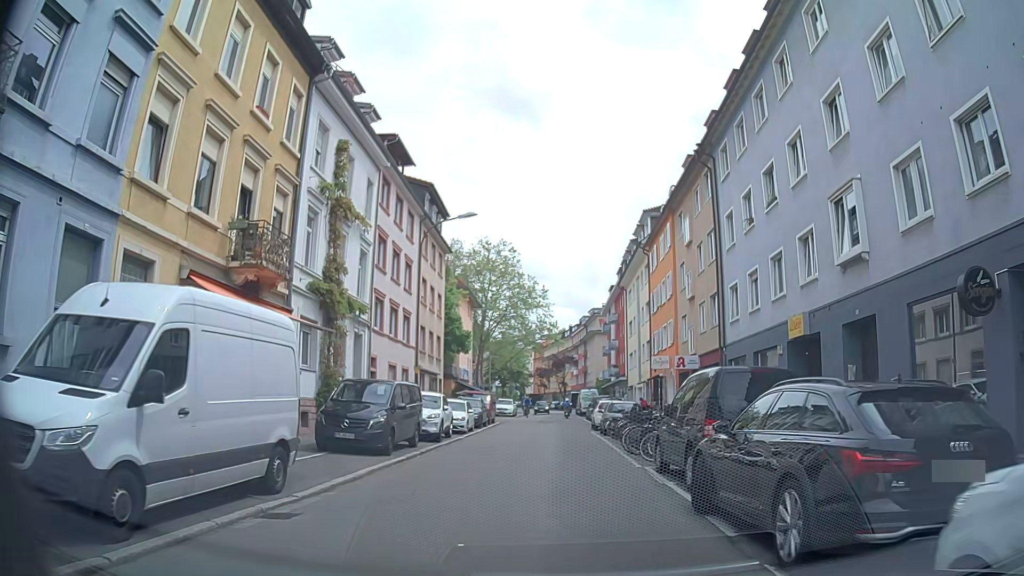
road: residential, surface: asphalt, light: Day
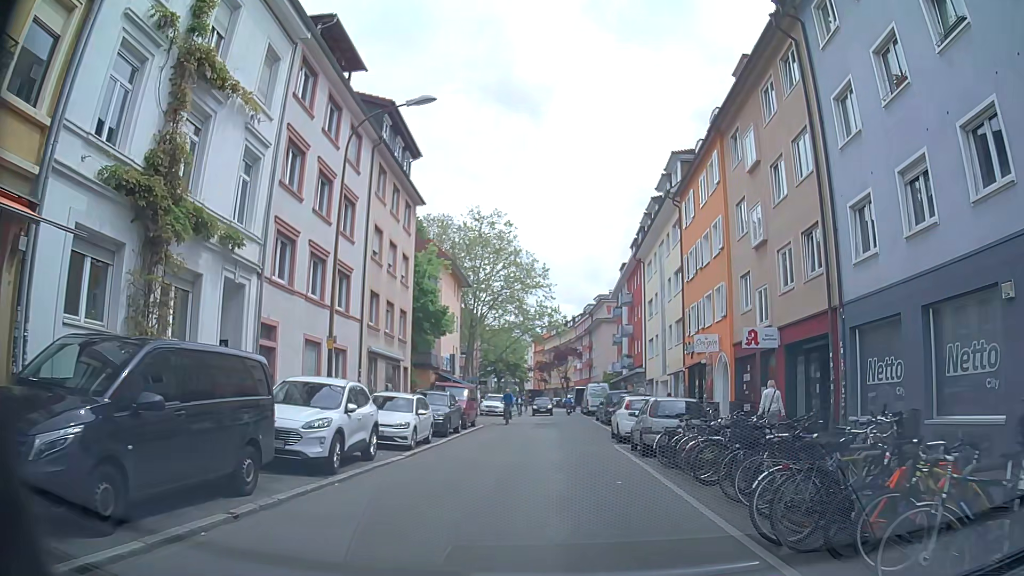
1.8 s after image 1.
(-0.4, +11.3) m; -1°
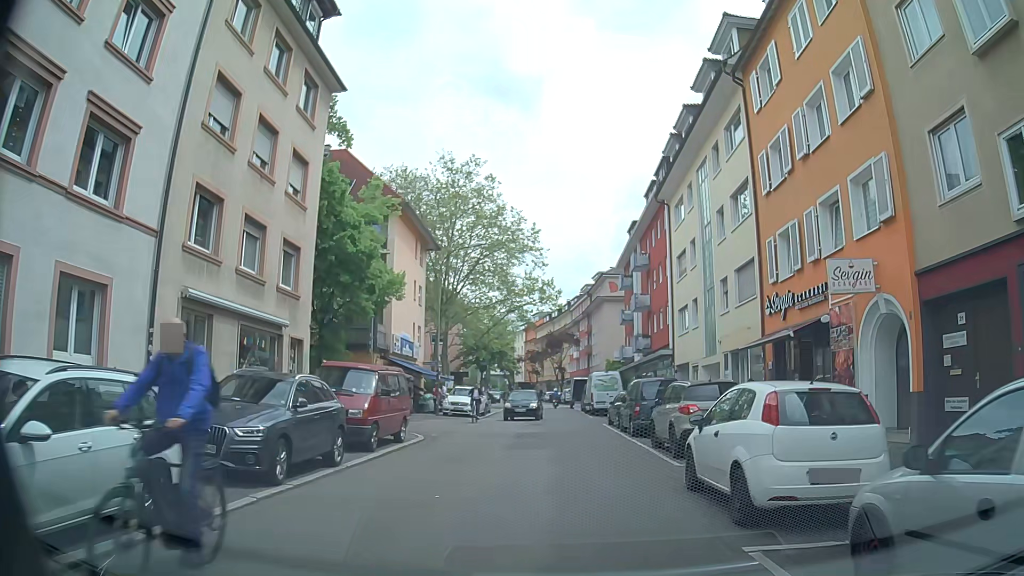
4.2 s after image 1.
(-0.4, +14.3) m; -1°
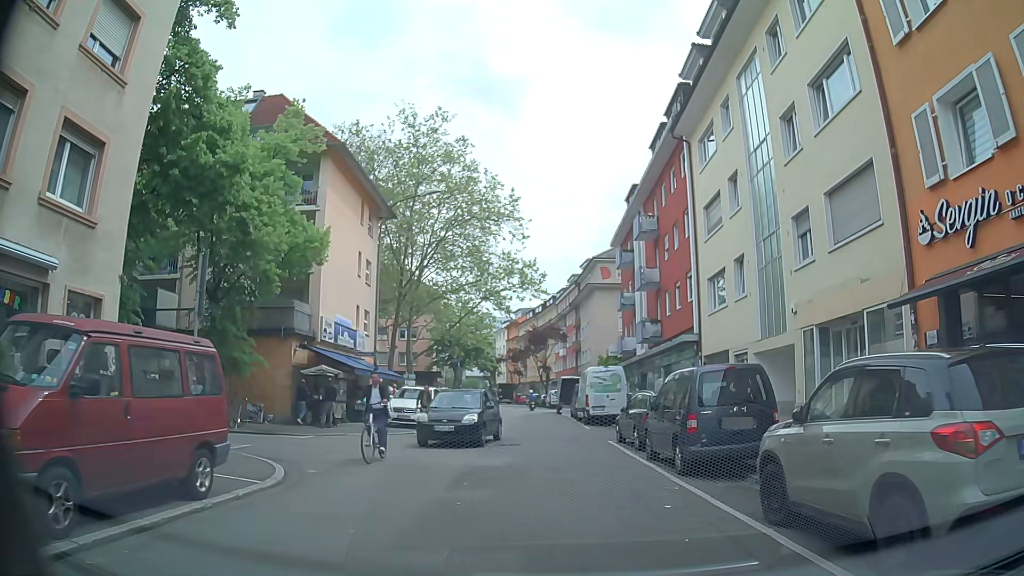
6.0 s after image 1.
(-0.1, +10.0) m; 0°
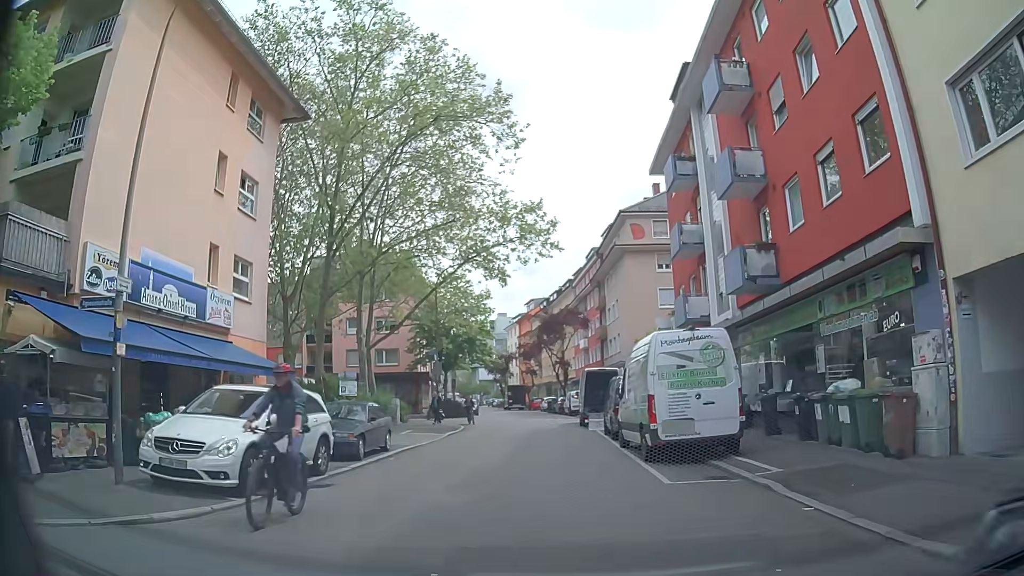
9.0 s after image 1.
(+0.1, +17.1) m; -2°
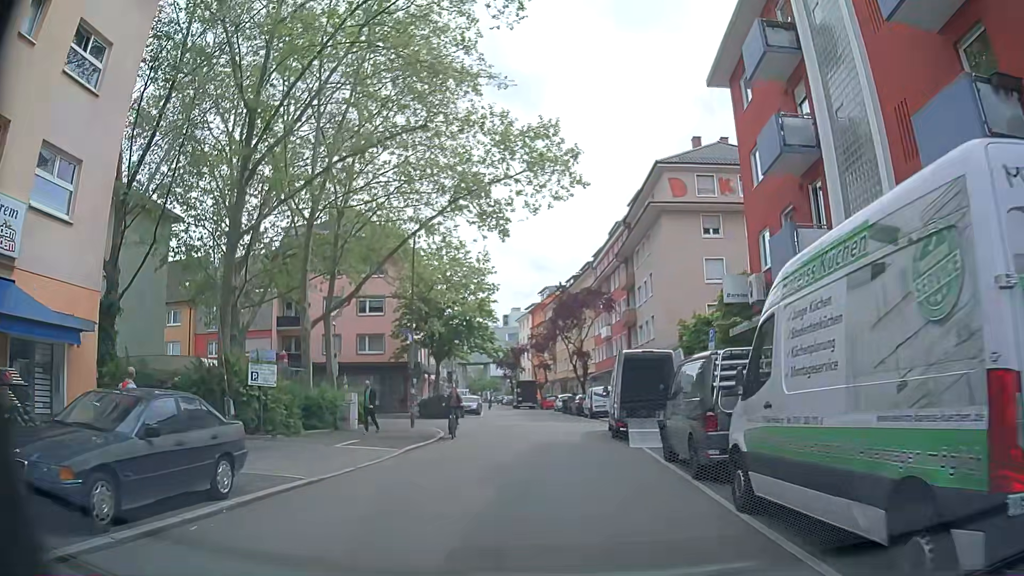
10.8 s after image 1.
(+0.1, +10.4) m; -1°
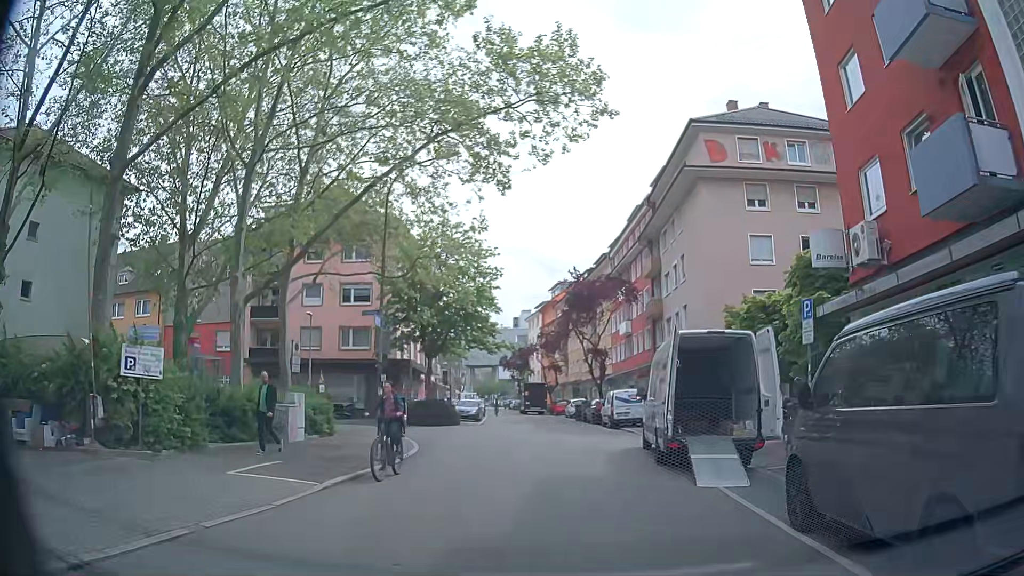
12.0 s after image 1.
(0.0, +6.9) m; +1°
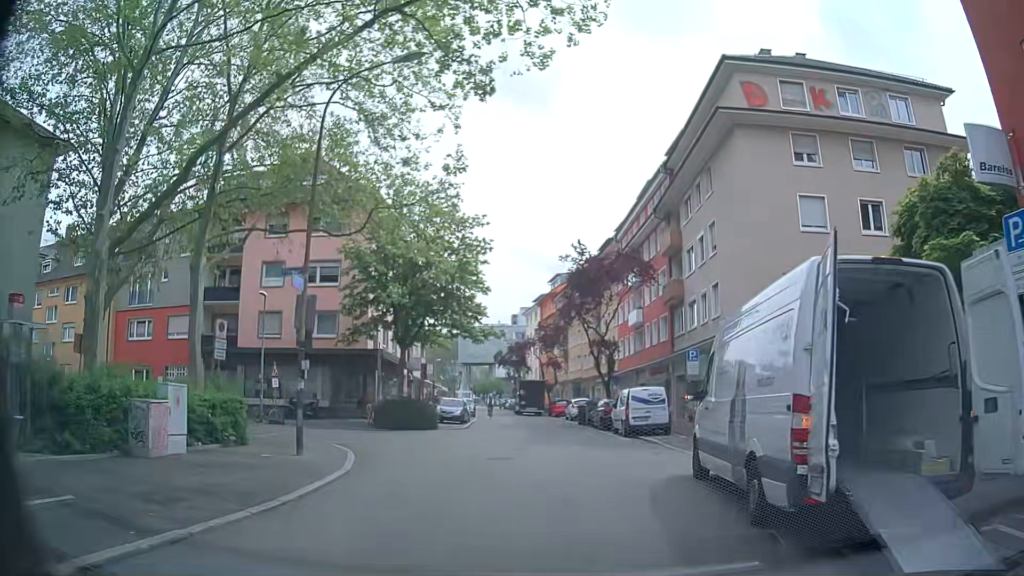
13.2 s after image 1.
(-0.2, +6.8) m; -1°
(0, +10) (0, +20) (0, +30) (-2, +40) (-3, +50) (-5, +60) (-7, +69) (-8, +79) (-10, +89) (-11, +99) m
